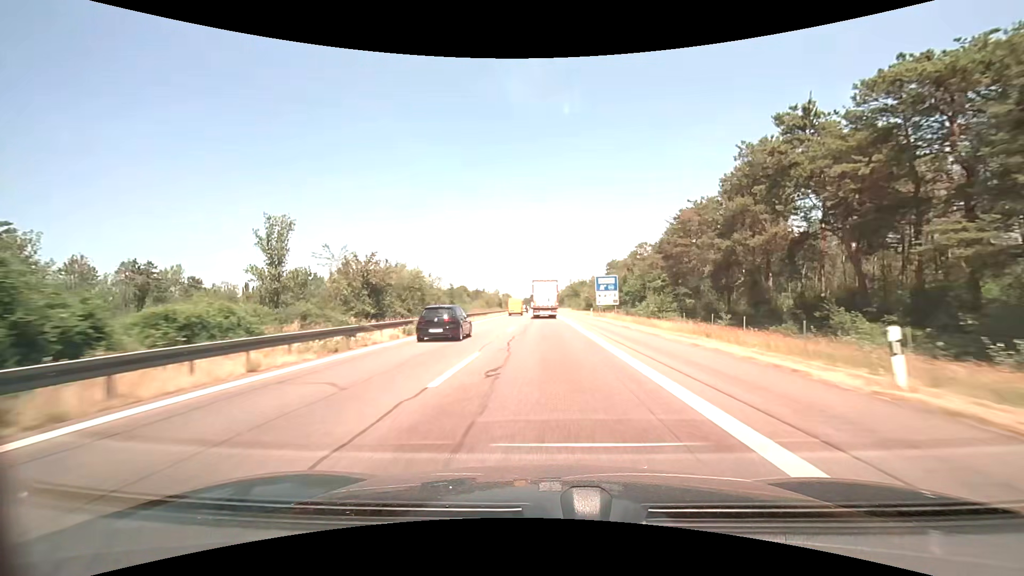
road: motorway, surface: asphalt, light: Day
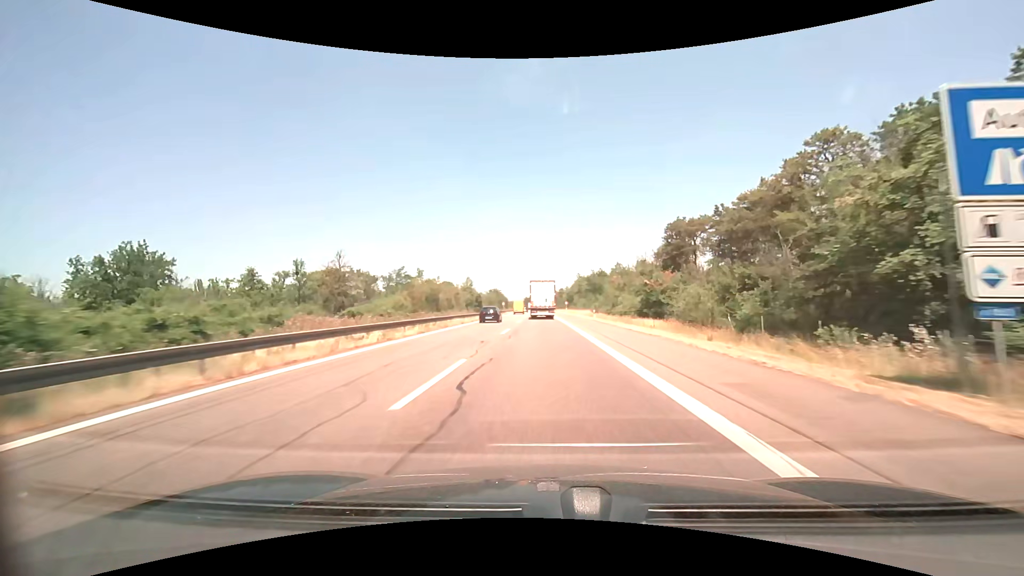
(-0.1, +55.9) m; 0°
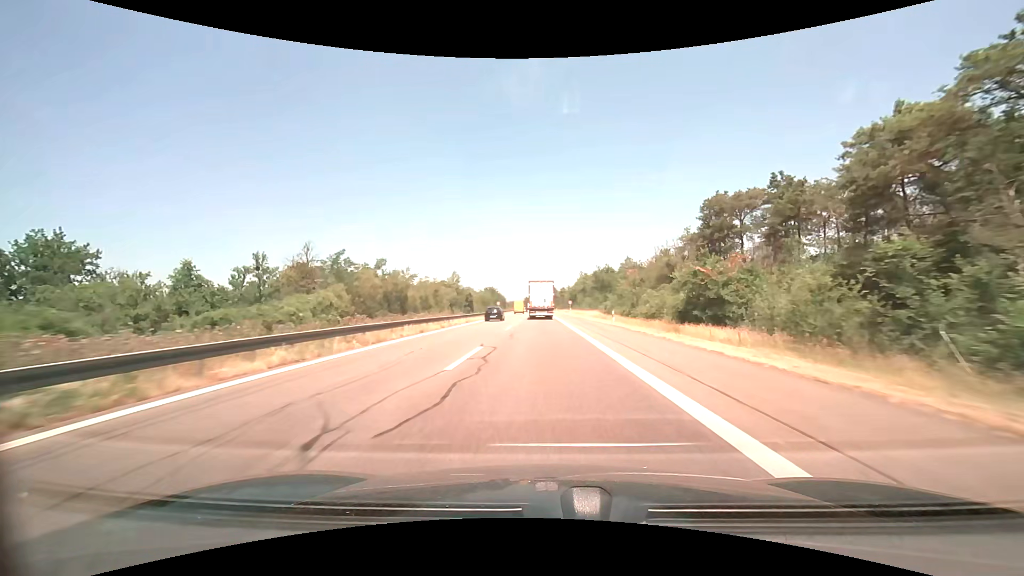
(0.0, +14.0) m; 0°
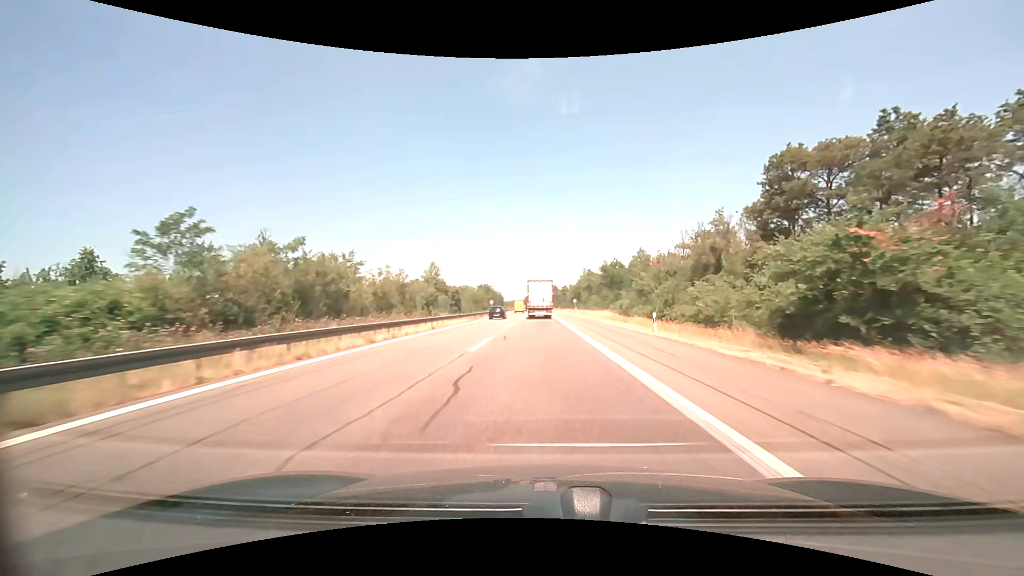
(0.0, +14.0) m; 0°
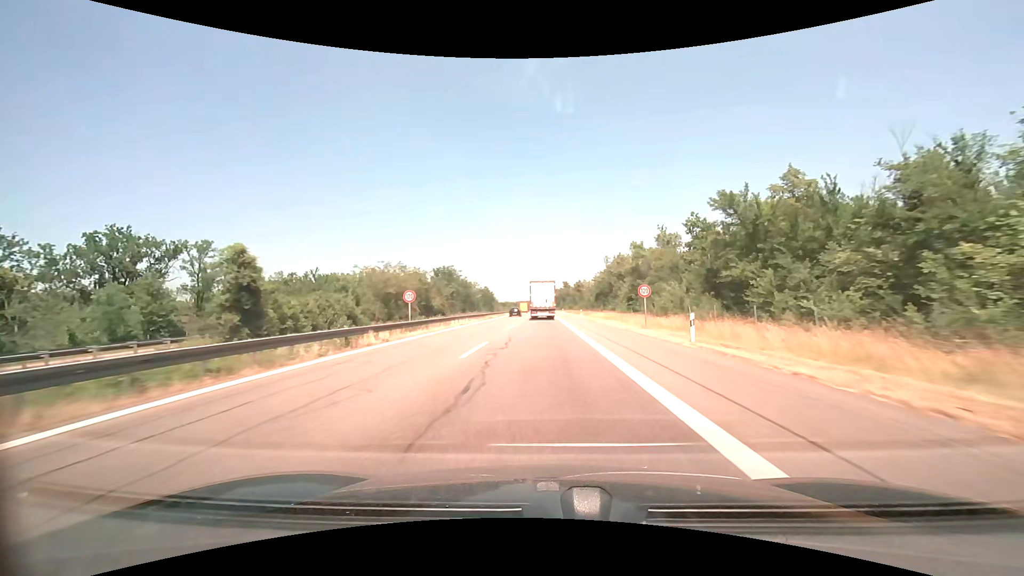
(-0.3, +55.8) m; -1°
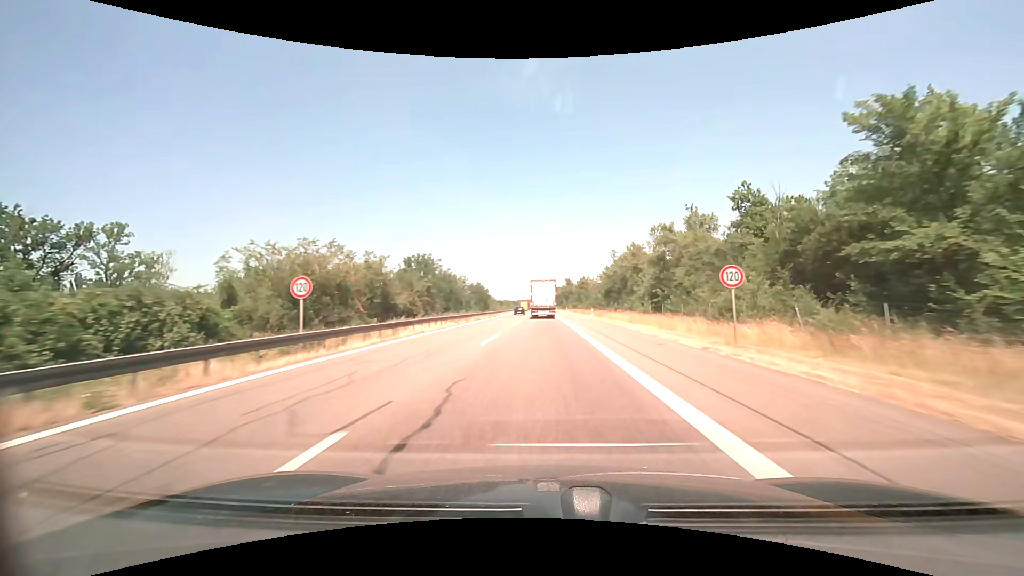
(0.0, +13.9) m; 0°
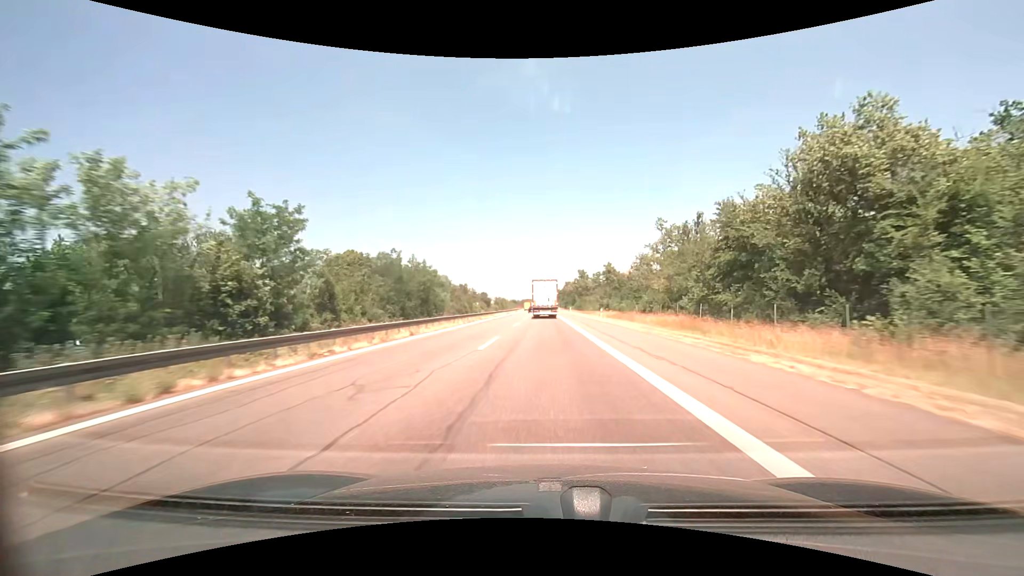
(-0.3, +55.7) m; -1°
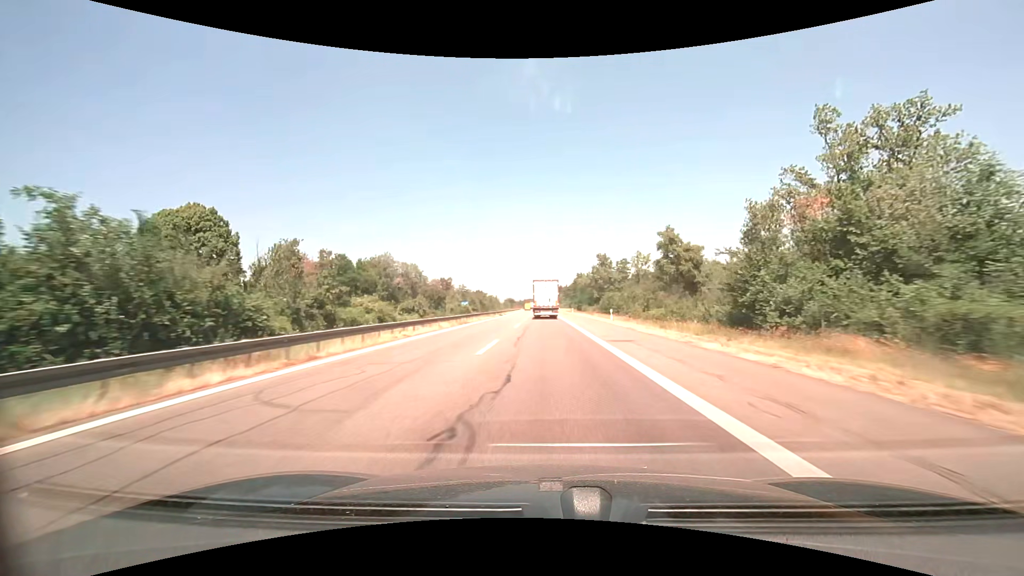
(-0.4, +55.7) m; 0°
(0, +10) (0, +20) (0, +30) (0, +40) (0, +50) (0, +60) (0, +70) (0, +80) (0, +90) (0, +100) m
